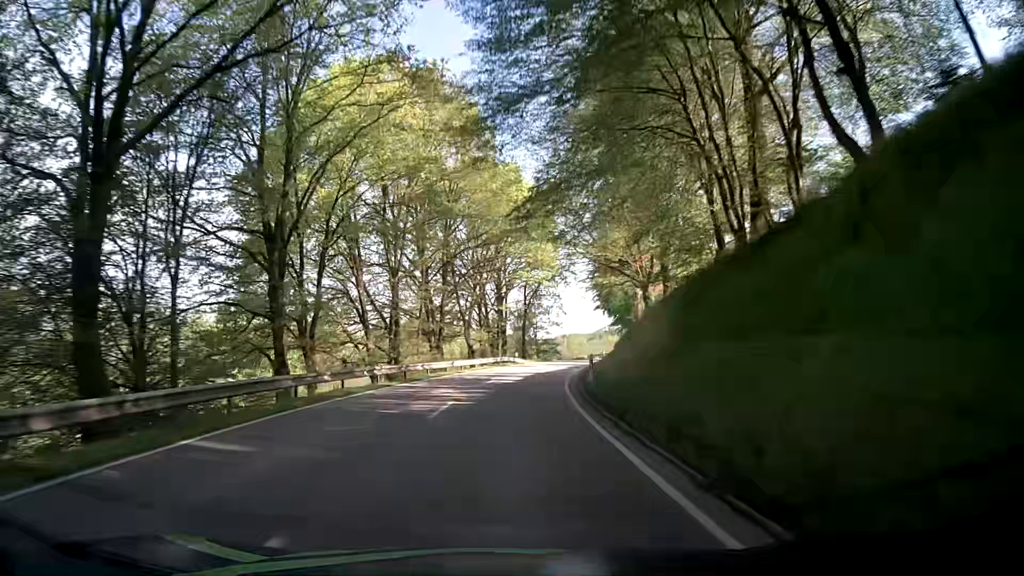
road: secondary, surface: asphalt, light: Day
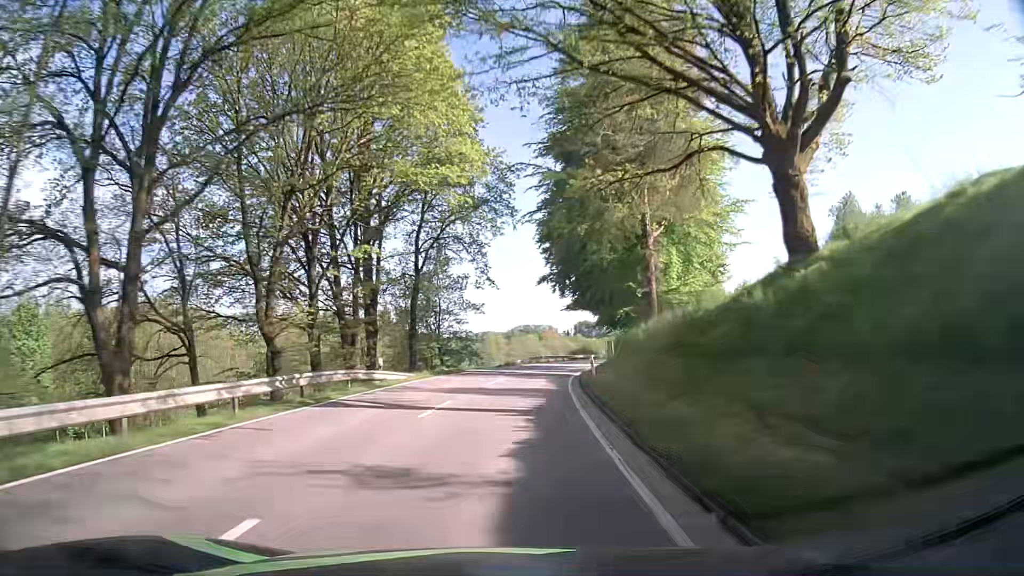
(+1.7, +35.4) m; +7°
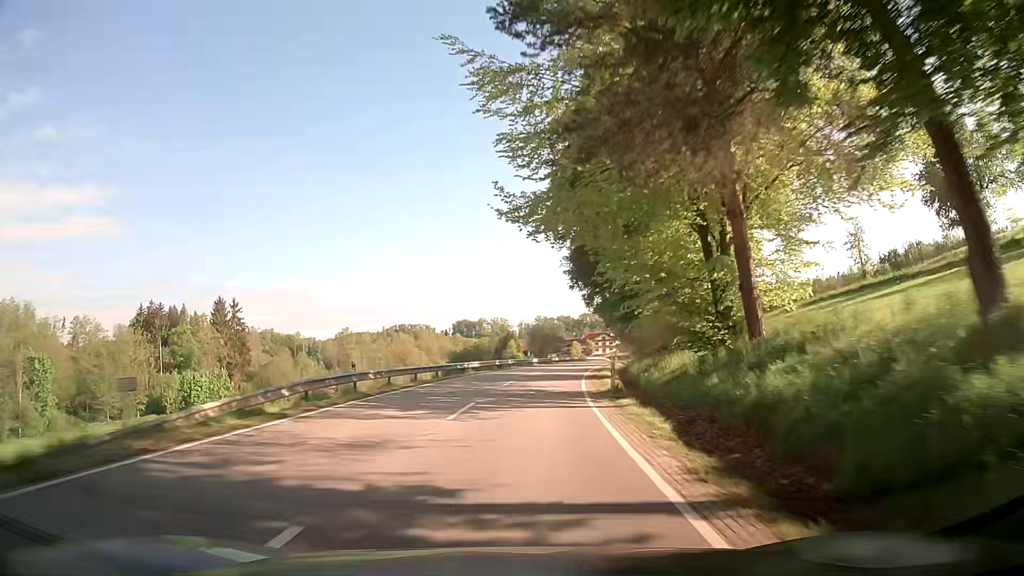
(+3.8, +47.6) m; +10°
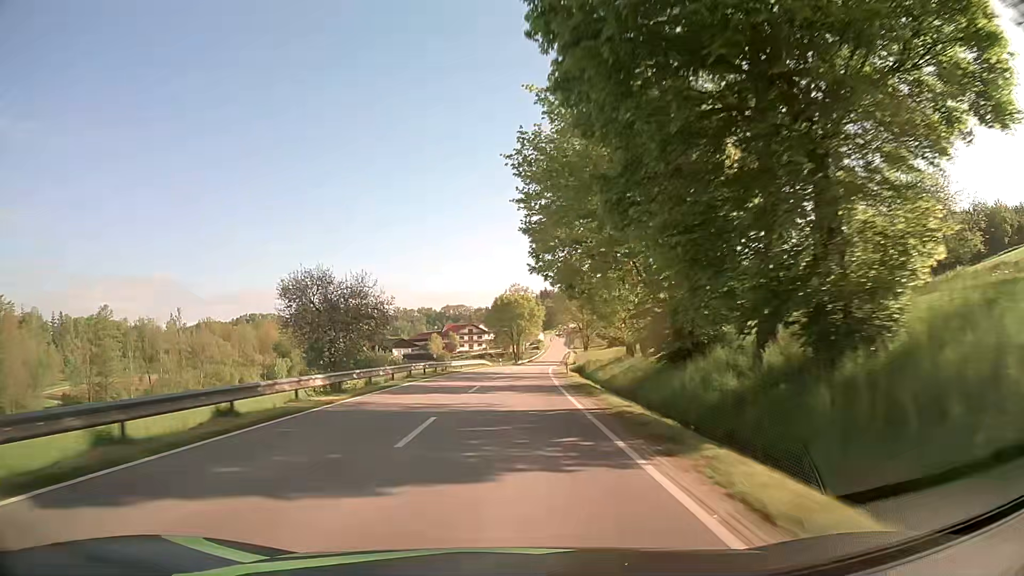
(+7.5, +63.3) m; +12°
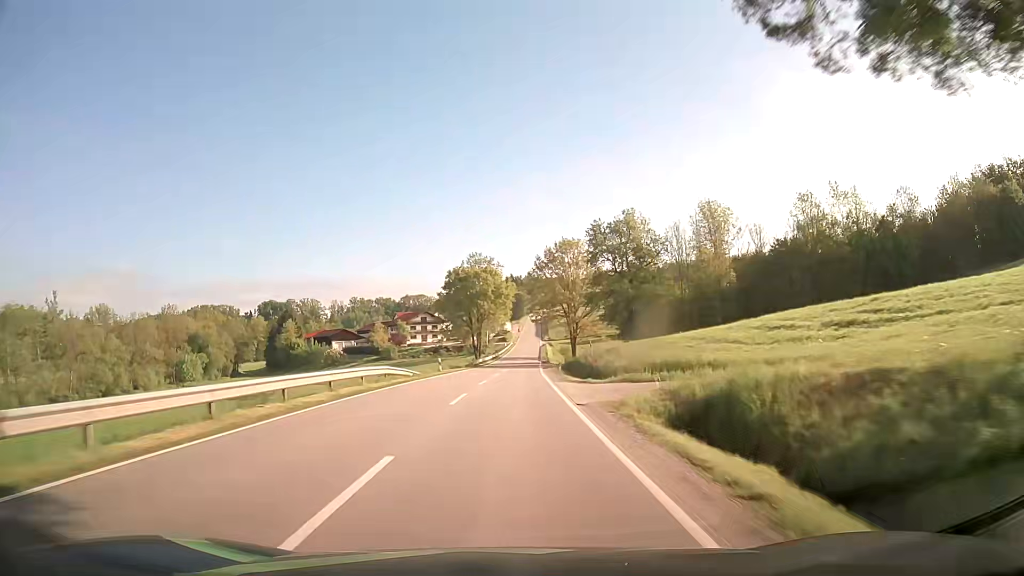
(+1.1, +41.1) m; +3°
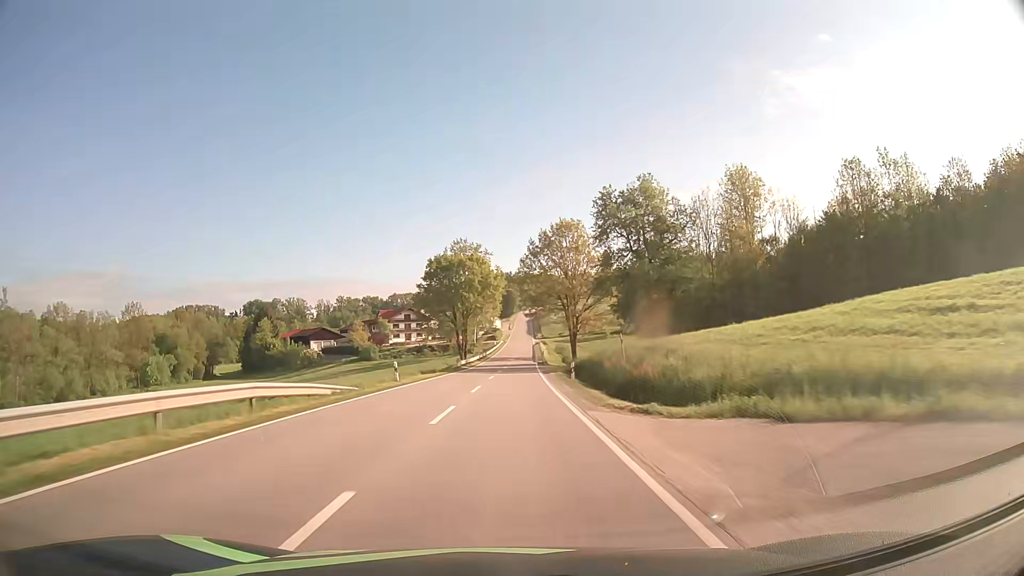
(+0.1, +14.2) m; +1°
